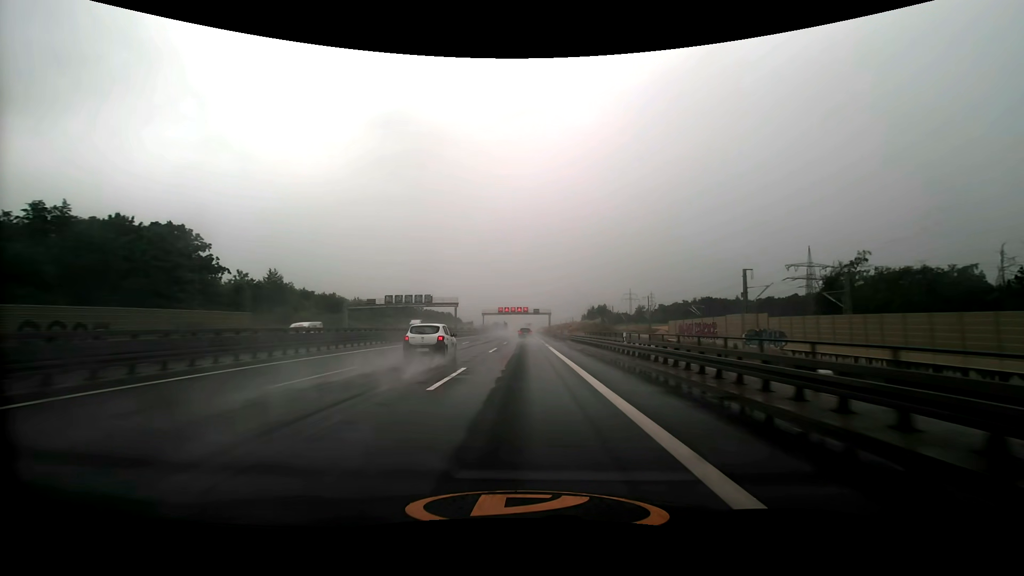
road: motorway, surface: asphalt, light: Day
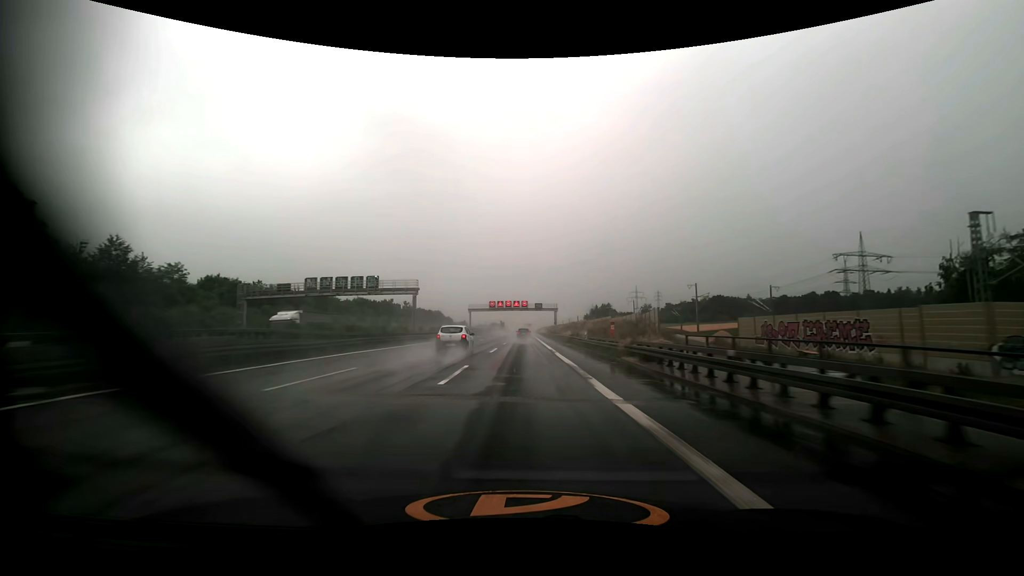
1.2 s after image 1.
(0.0, +34.6) m; 0°
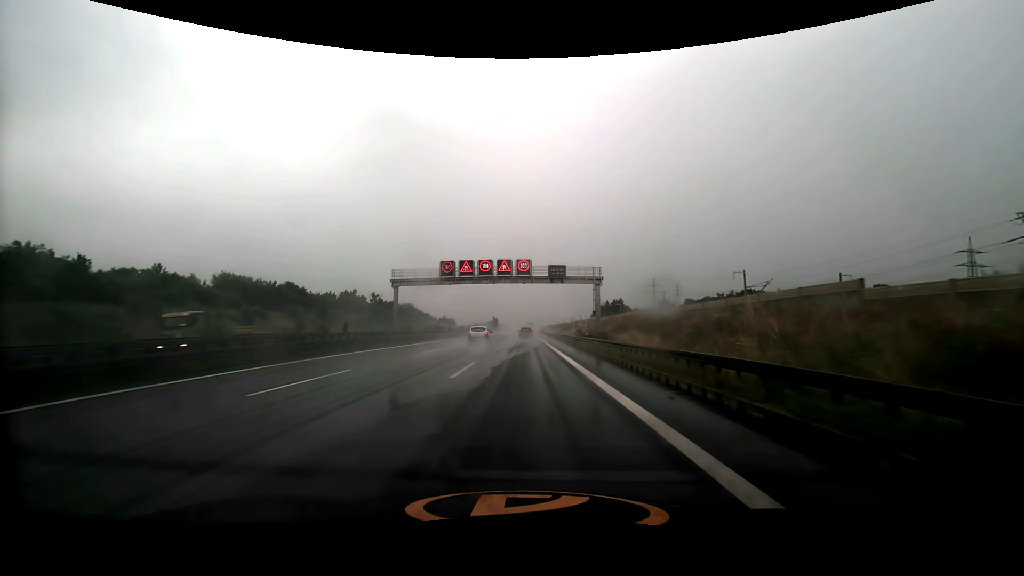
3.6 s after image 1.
(-0.1, +69.0) m; 0°
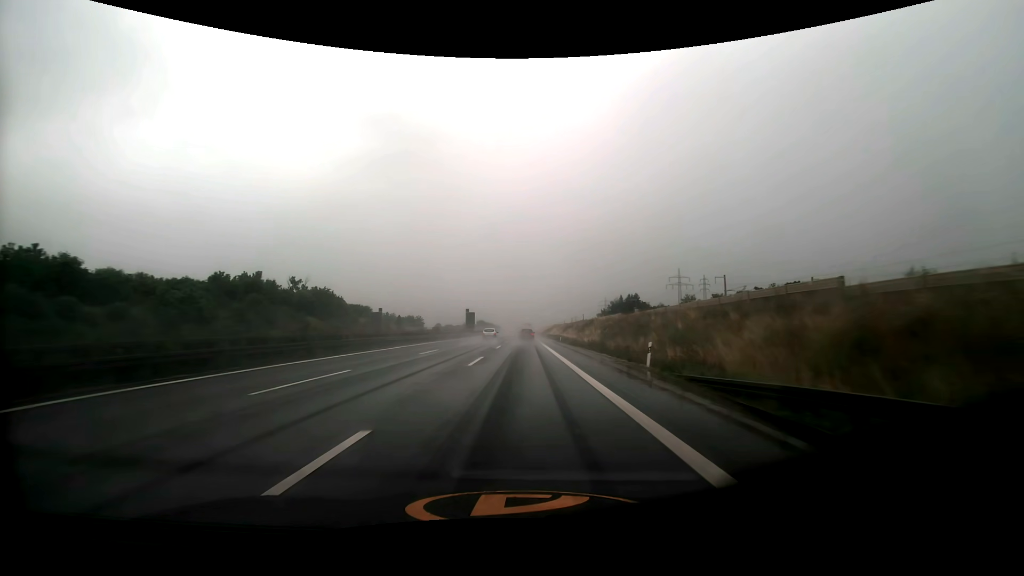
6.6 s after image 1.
(+0.3, +85.0) m; 0°
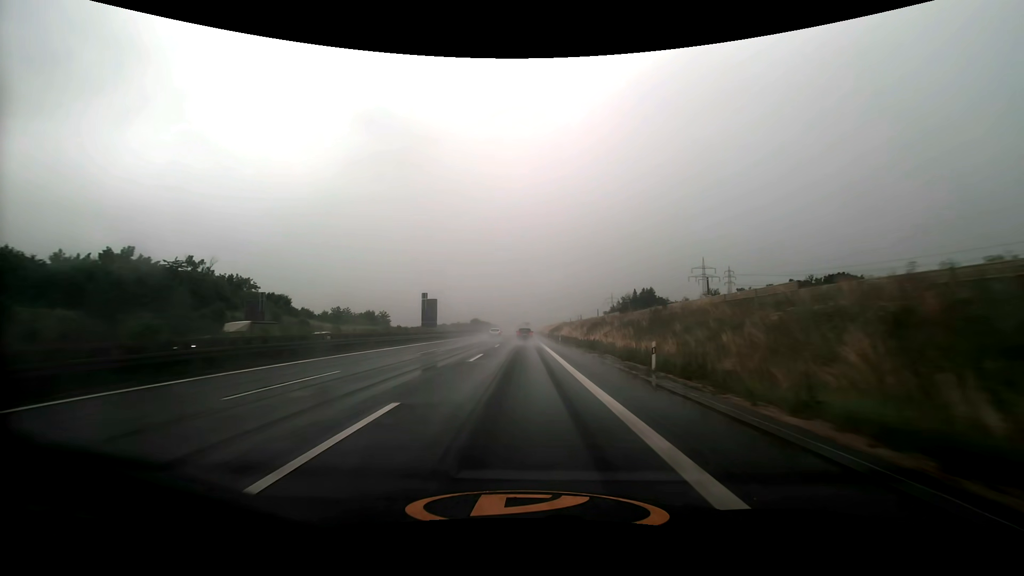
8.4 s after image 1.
(+0.1, +51.9) m; 0°
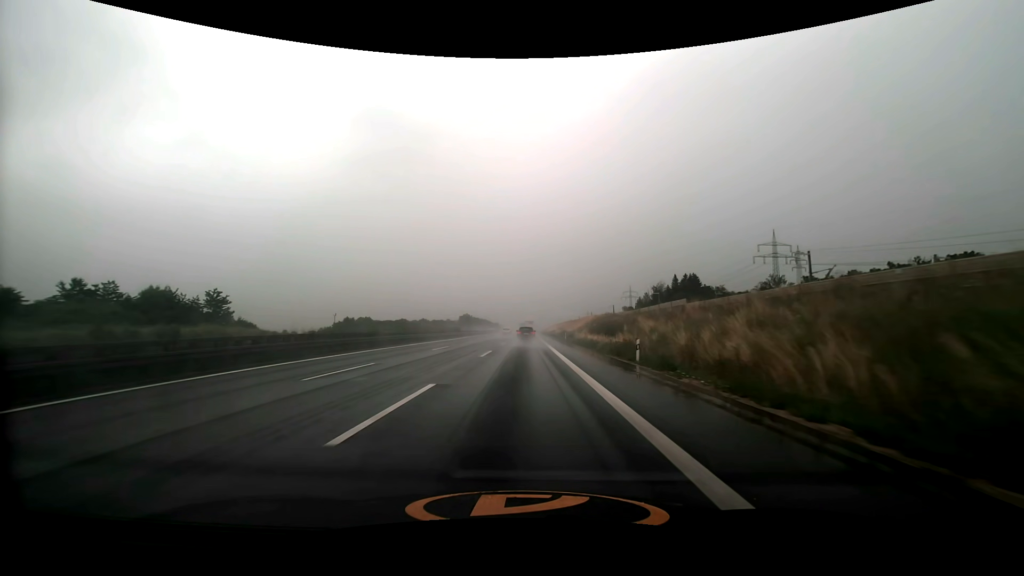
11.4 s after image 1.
(-0.2, +87.2) m; 0°
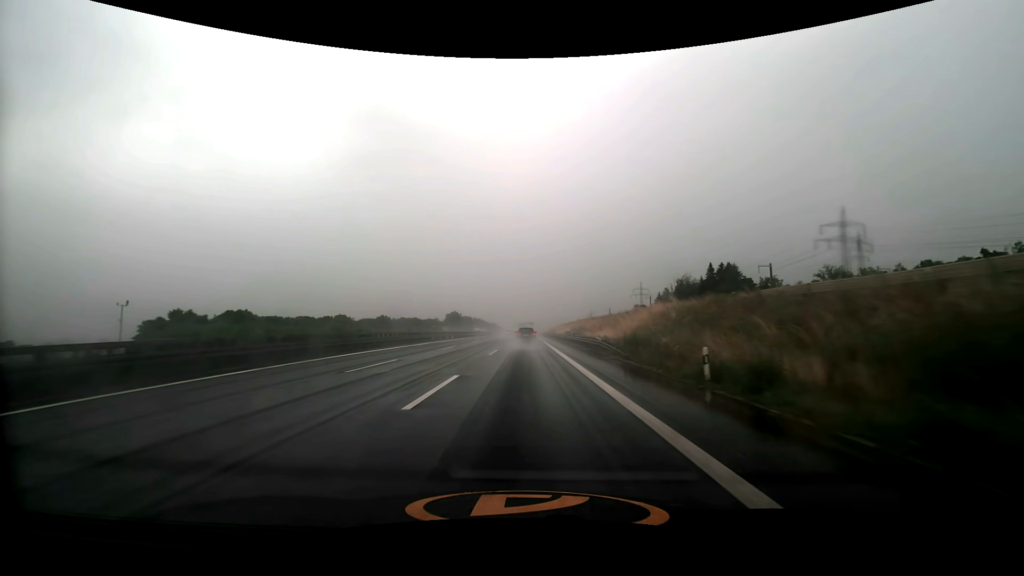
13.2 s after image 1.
(0.0, +51.6) m; 0°
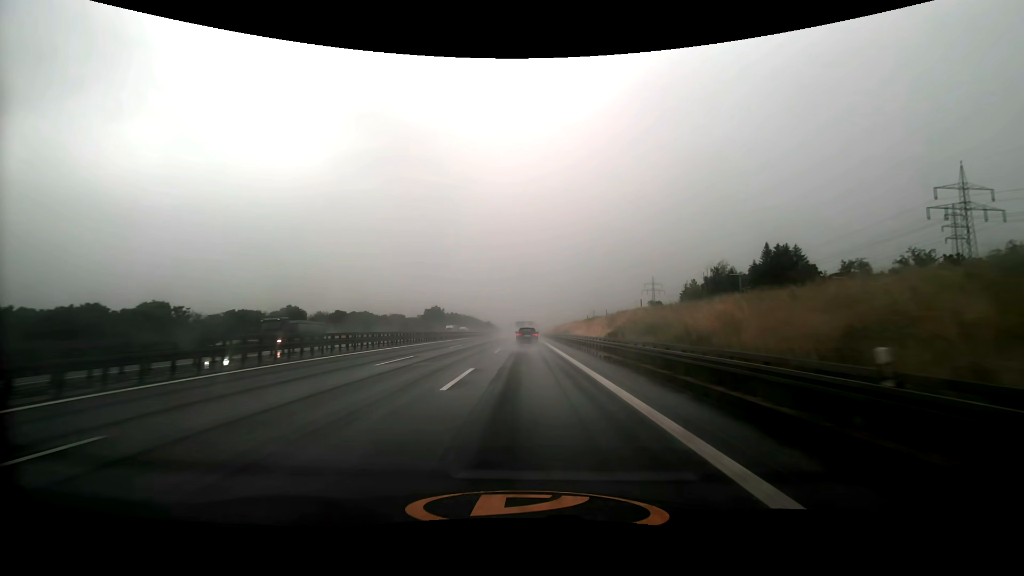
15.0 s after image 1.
(0.0, +51.5) m; 0°
(0, +10) (0, +20) (0, +30) (0, +40) (0, +50) (0, +60) (0, +70) (0, +80) (0, +90) (0, +100) m
